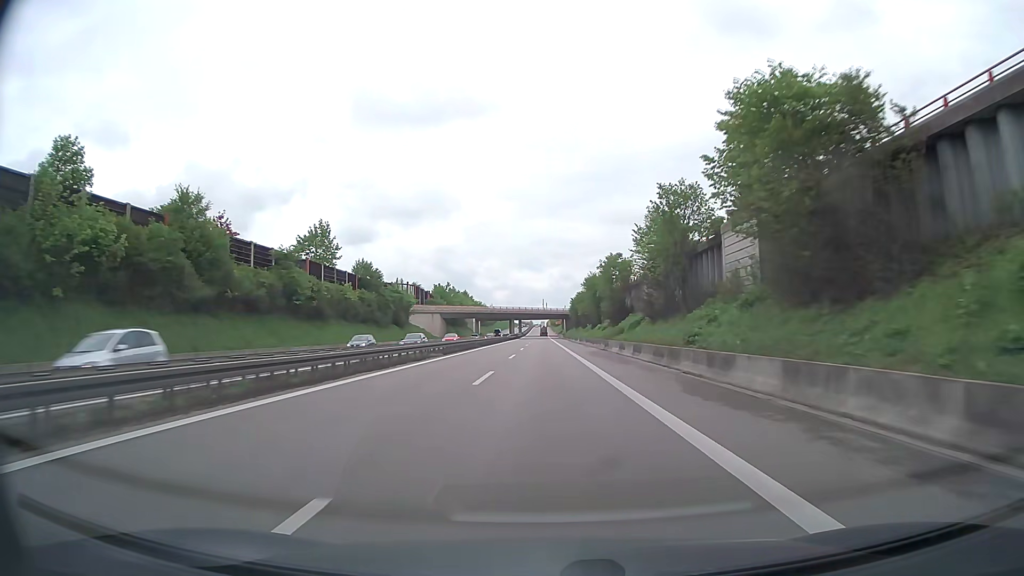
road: trunk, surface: asphalt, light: Day
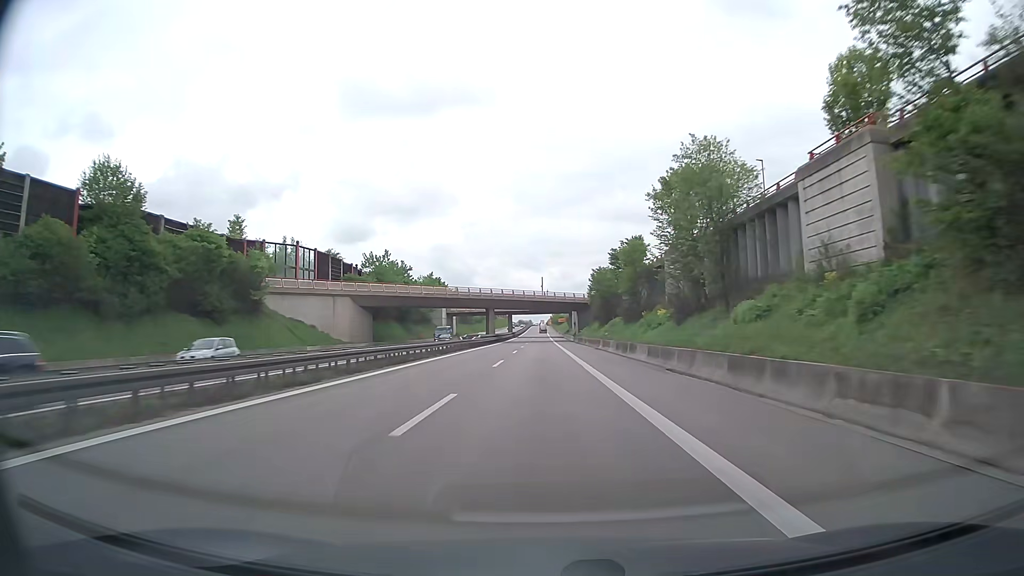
(+0.1, +63.2) m; 0°
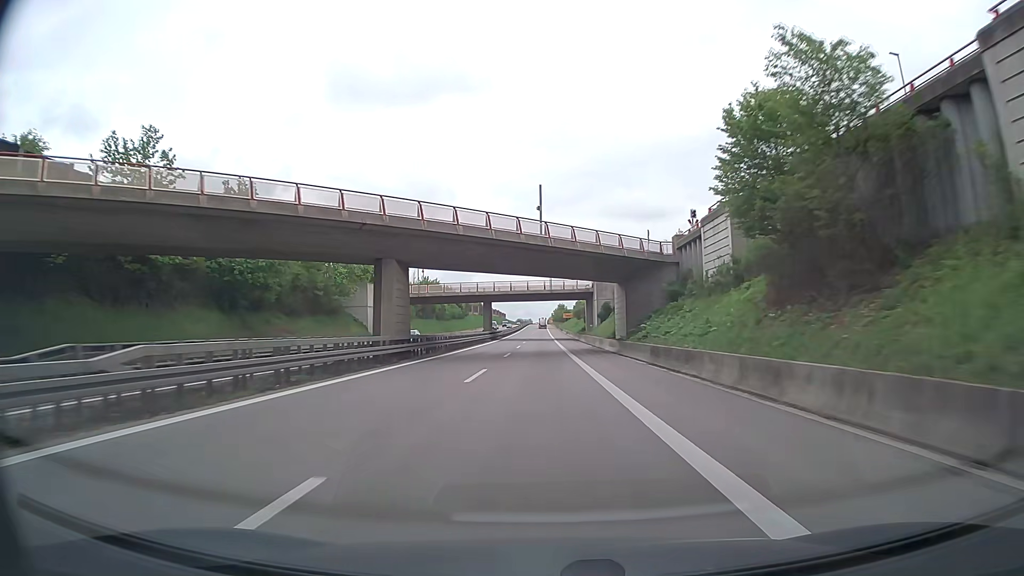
(0.0, +63.1) m; 0°
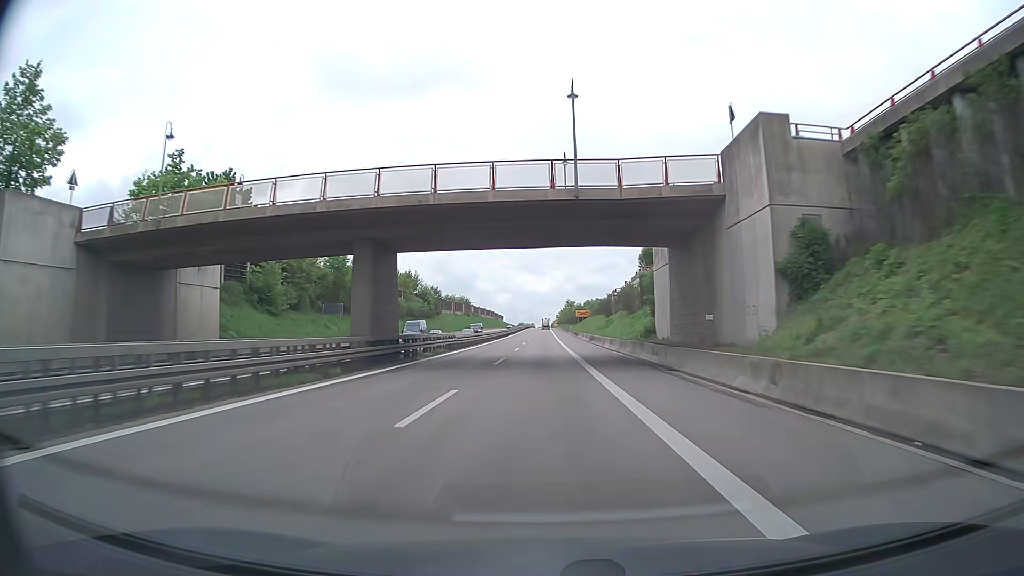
(-0.2, +63.1) m; 0°
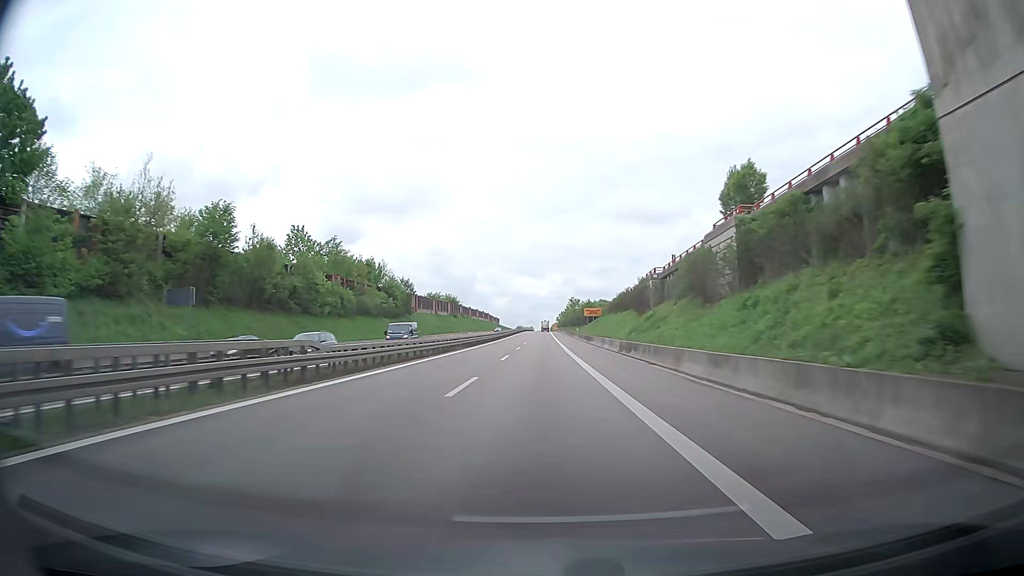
(0.0, +31.5) m; 0°
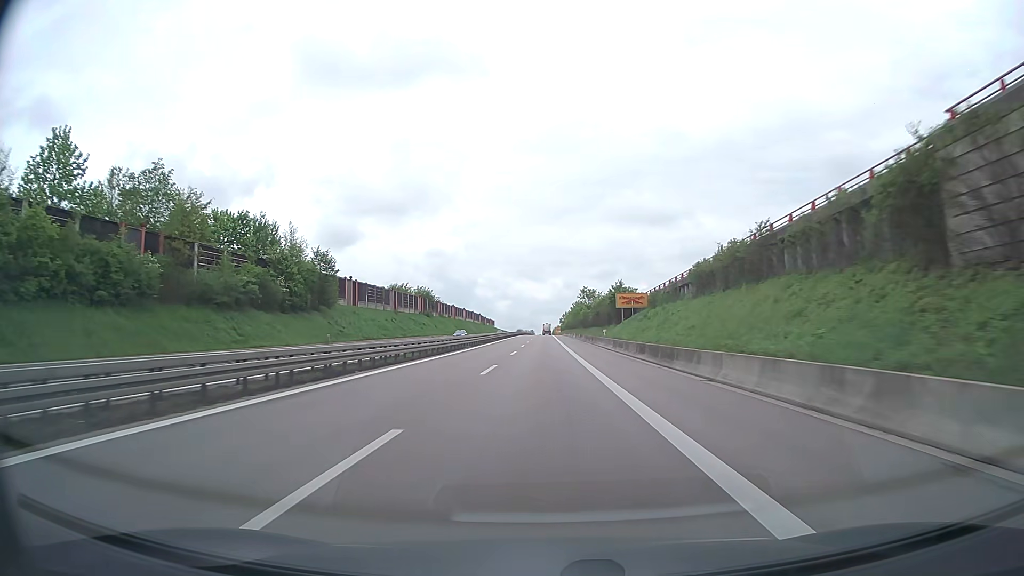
(-0.2, +47.3) m; 0°
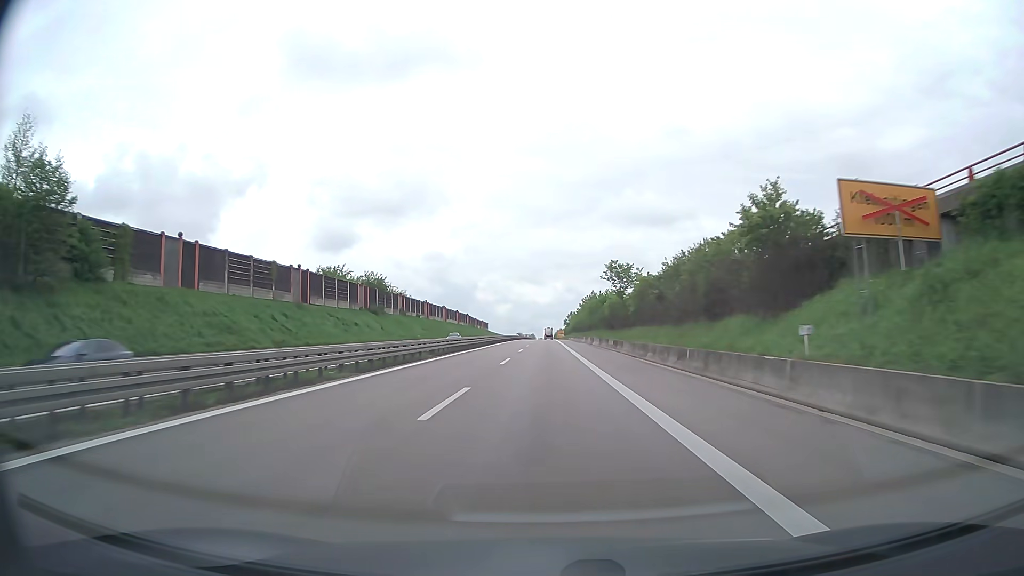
(-0.1, +47.3) m; 0°
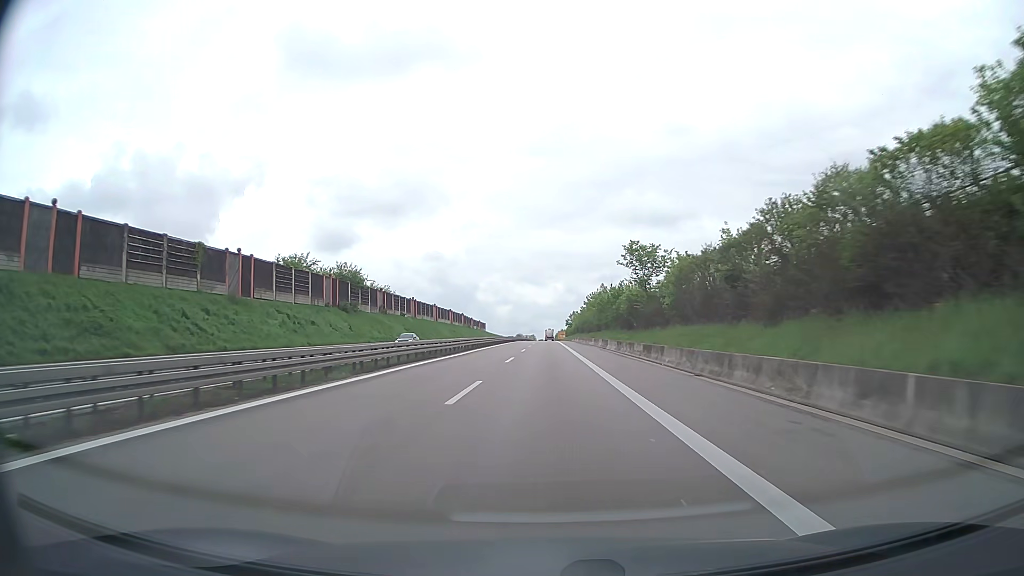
(0.0, +15.7) m; 0°
(0, +10) (0, +20) (0, +30) (0, +40) (0, +50) (0, +60) (0, +70) (0, +80) (0, +90) (0, +100) m
